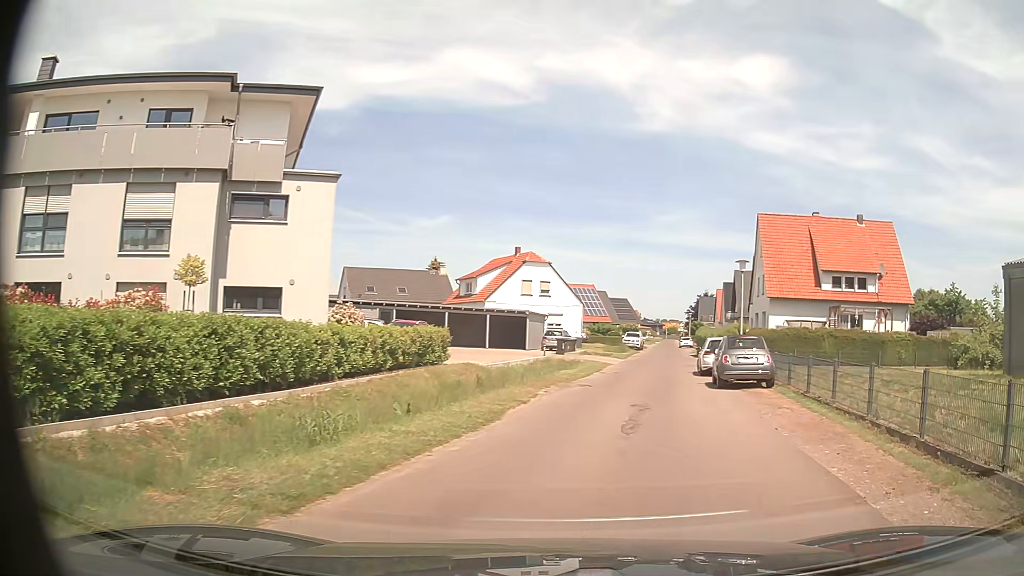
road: residential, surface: asphalt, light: Day
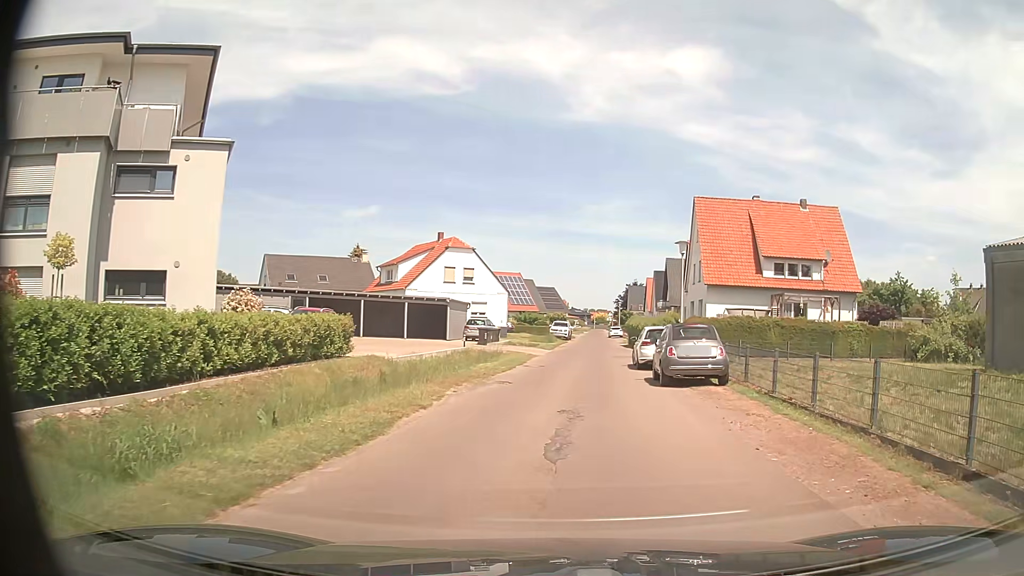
(+0.2, +3.0) m; +5°
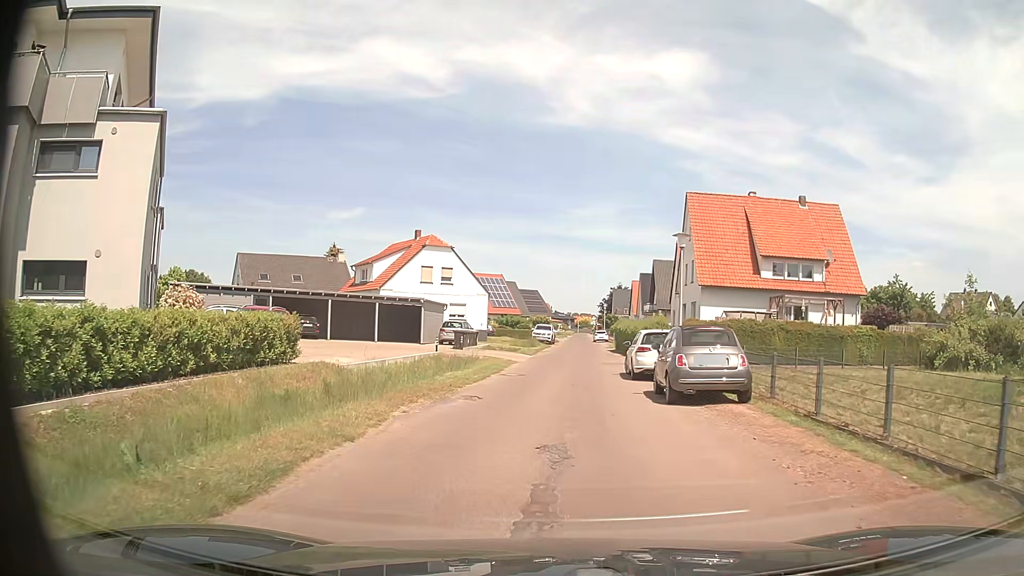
(+0.1, +3.3) m; +2°
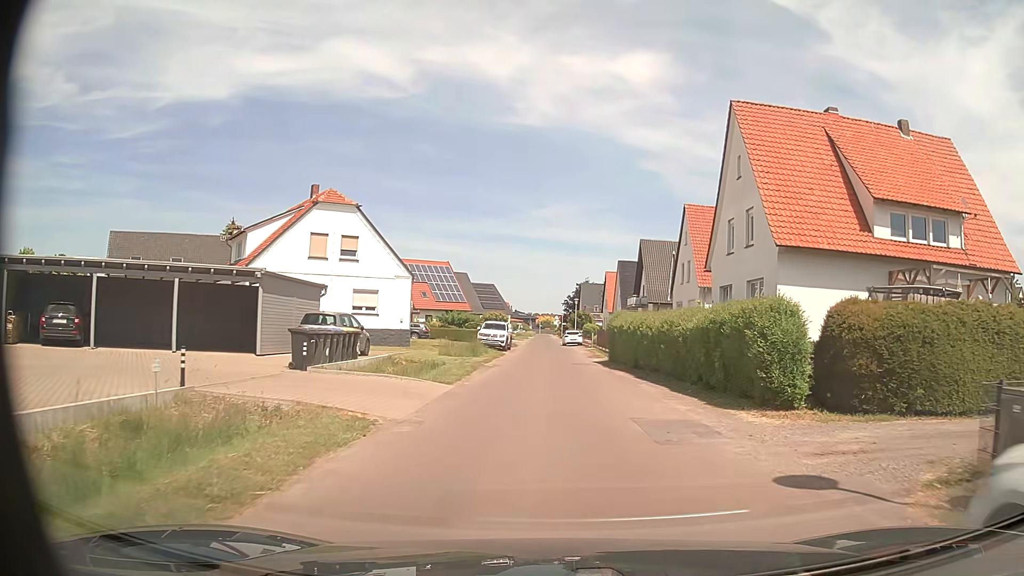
(+0.4, +20.1) m; +3°
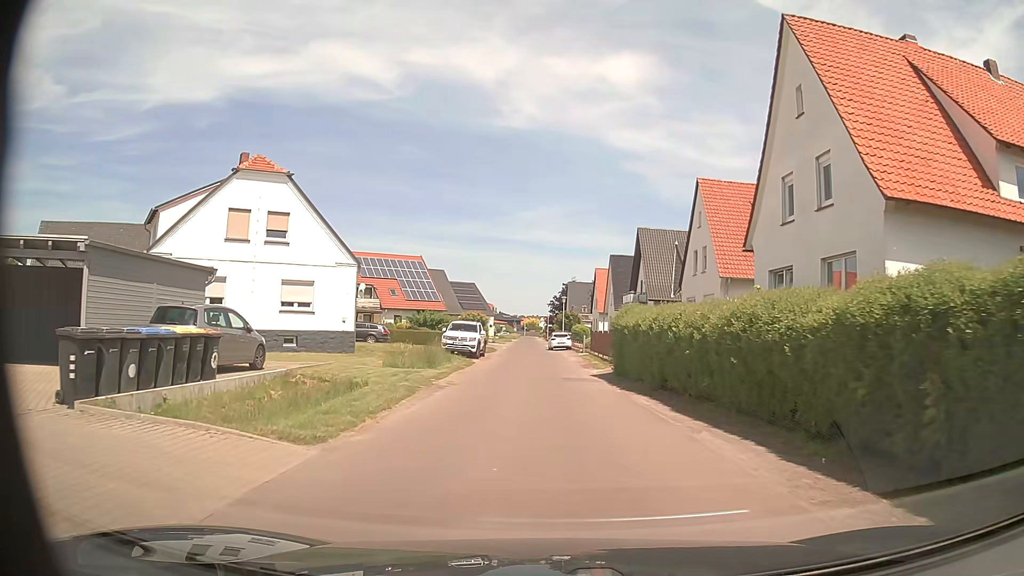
(+0.1, +8.8) m; +1°
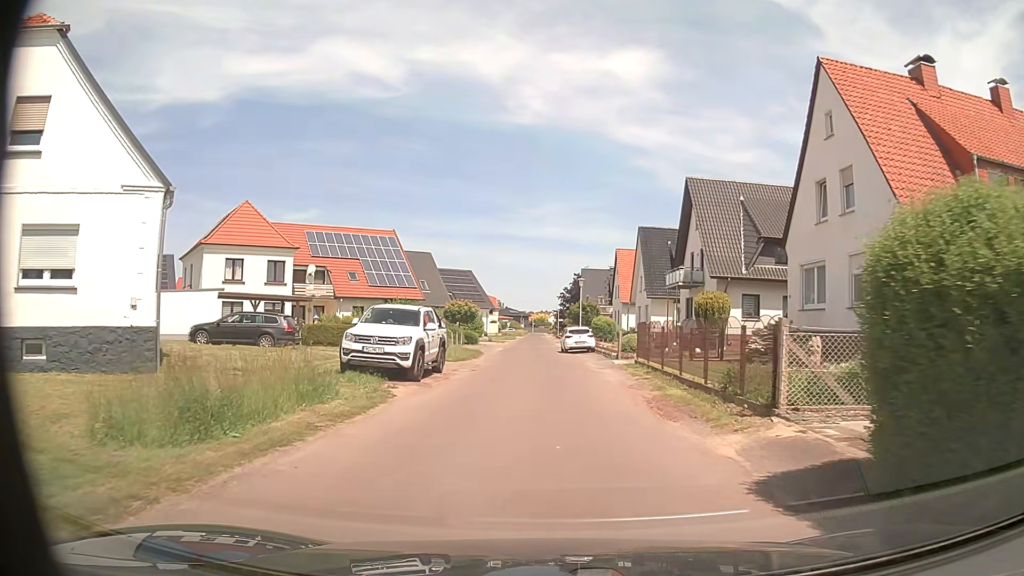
(-0.1, +17.8) m; -1°
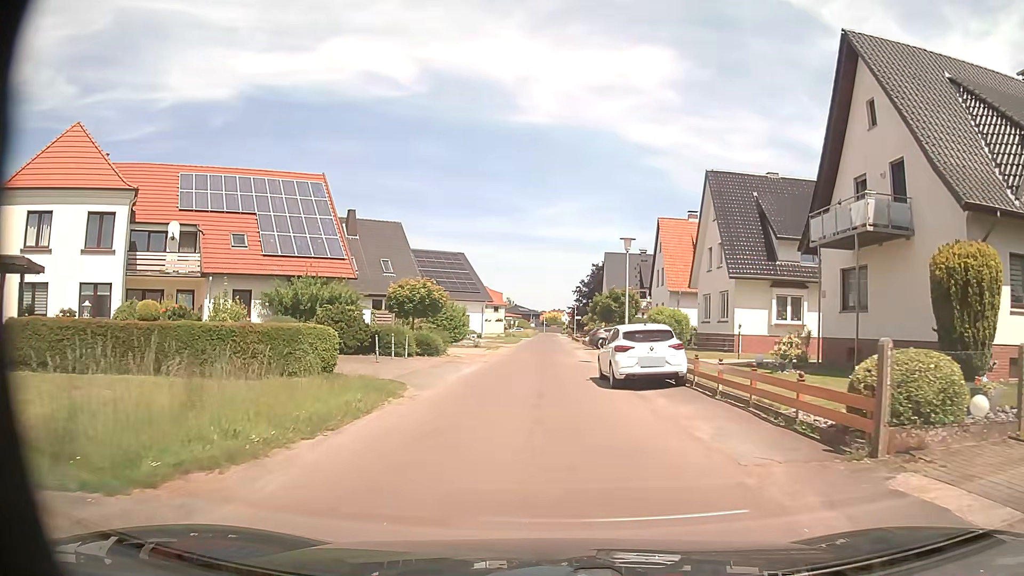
(0.0, +22.3) m; -1°
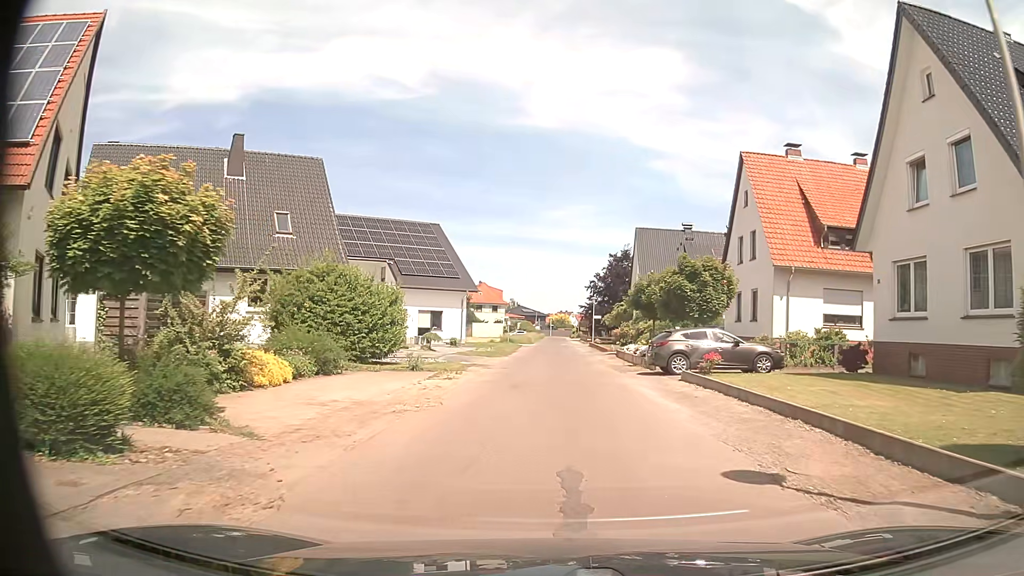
(-0.1, +22.7) m; 0°
(0, +10) (0, +20) (+1, +30) (+1, +40) (+1, +50) (+1, +60) (+1, +70) (+2, +80) (+2, +90) (+2, +100) m
